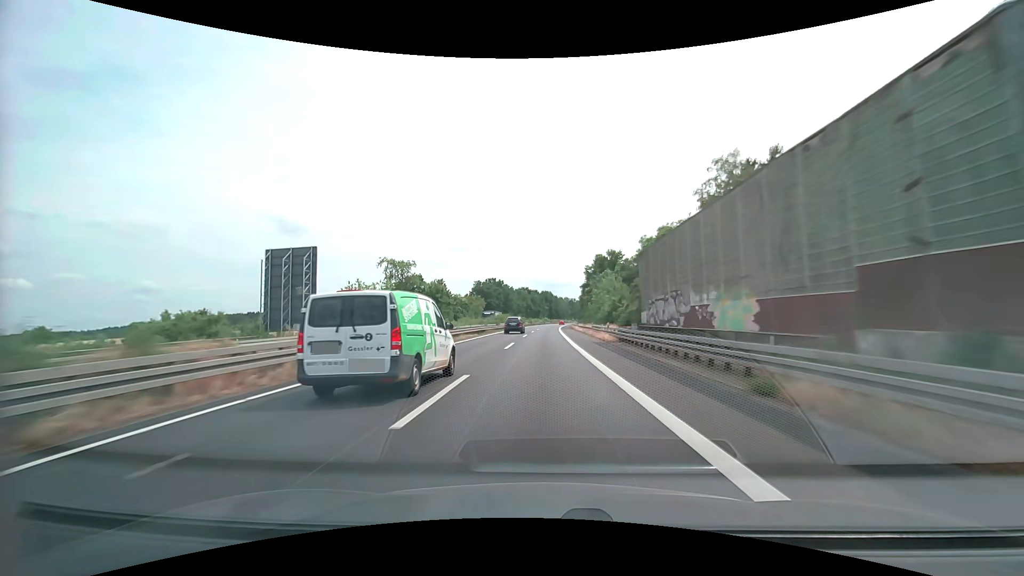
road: trunk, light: Day
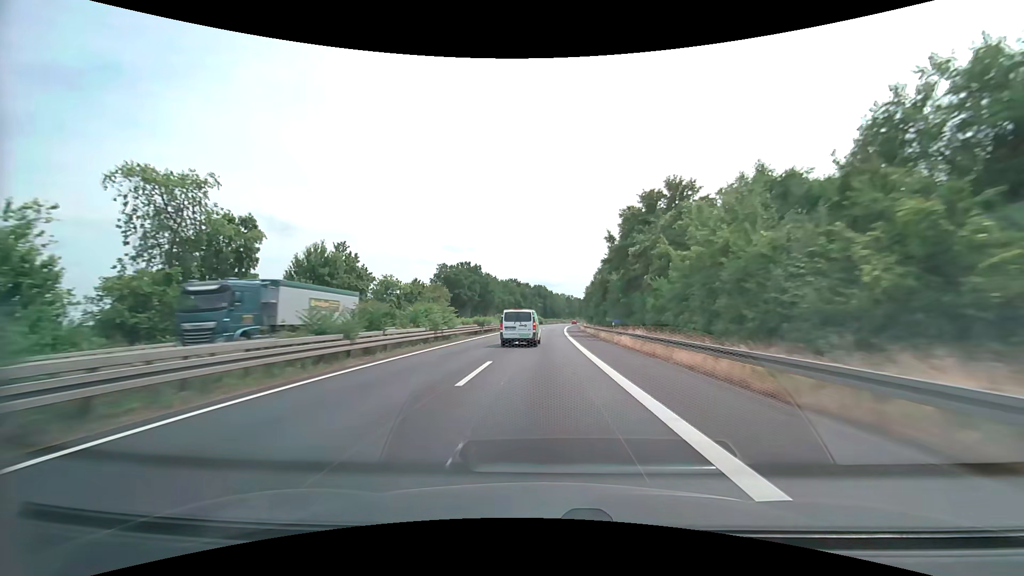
(+0.1, +49.8) m; +1°
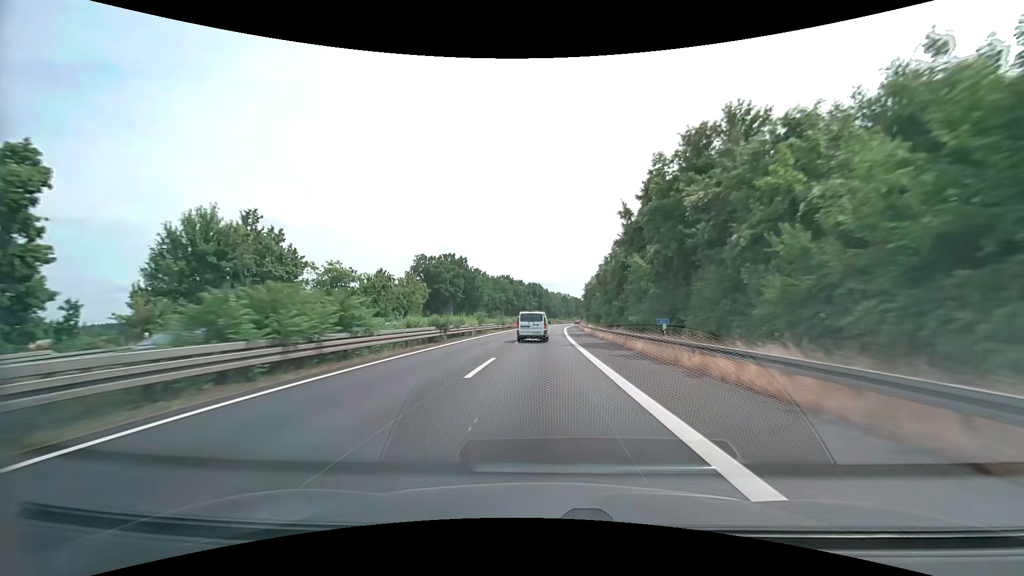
(+0.1, +16.6) m; +1°
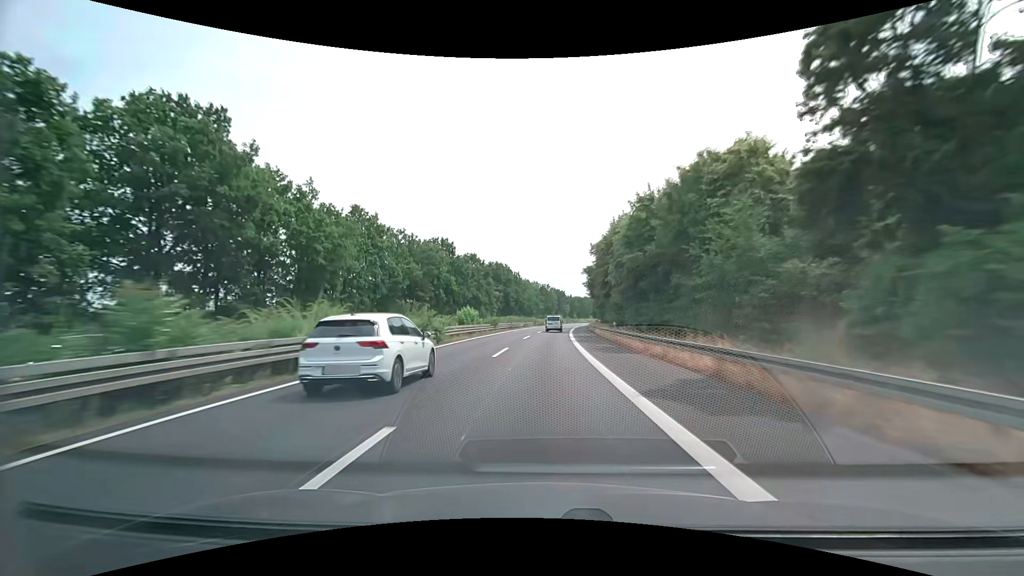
(+2.0, +83.0) m; +3°
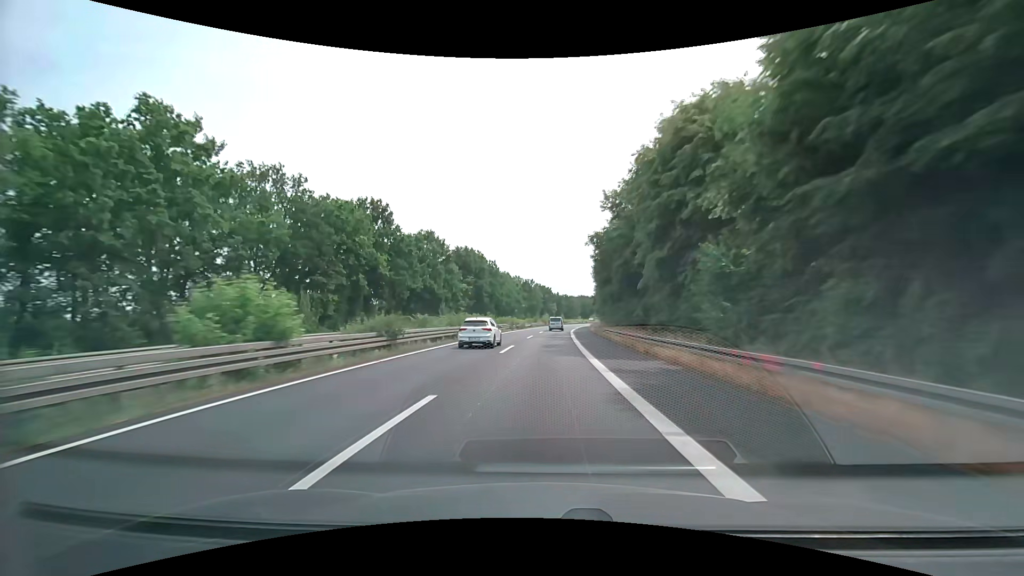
(+0.6, +33.3) m; +2°
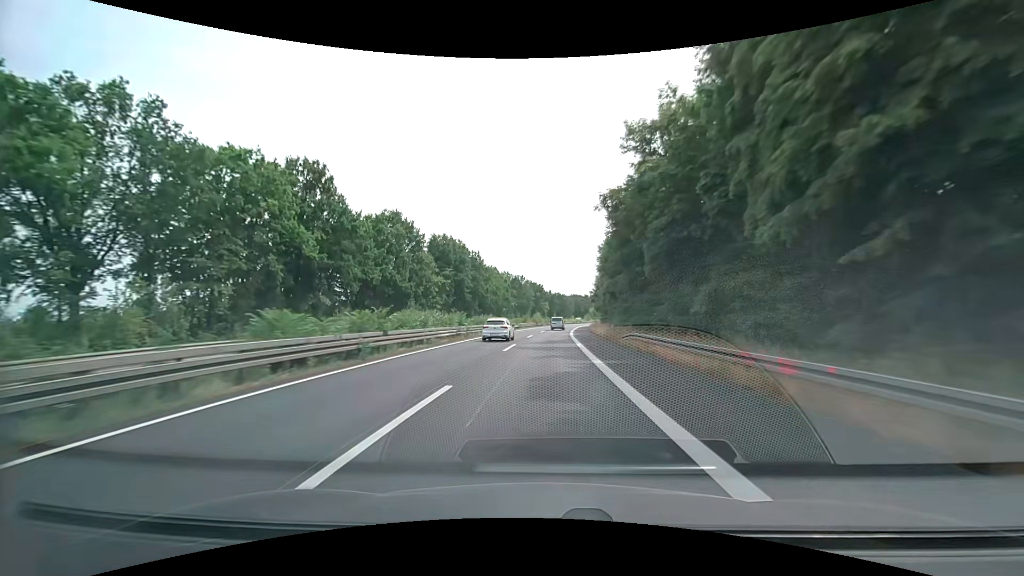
(+0.2, +16.6) m; +1°
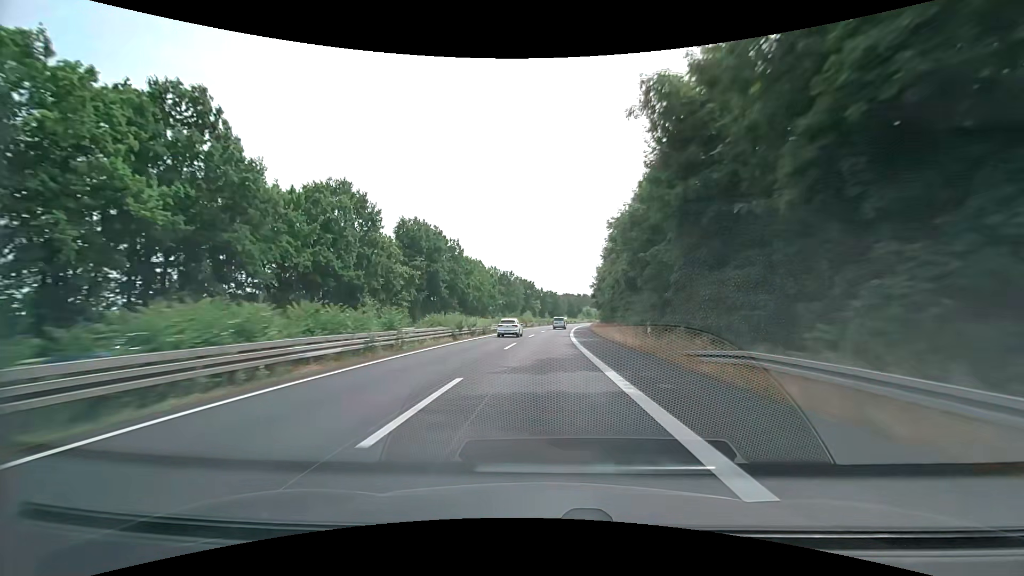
(+0.1, +16.6) m; +1°
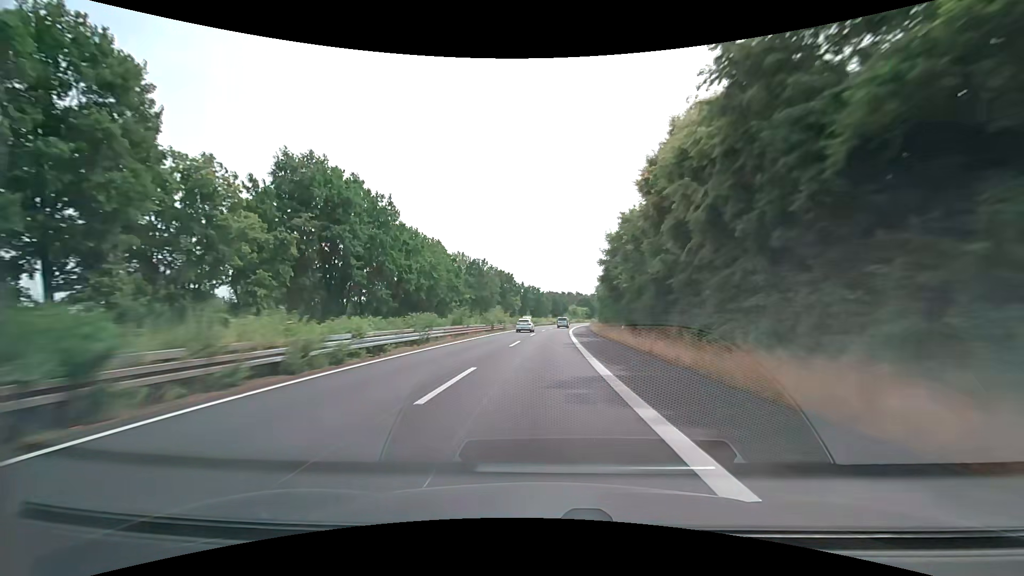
(+0.6, +33.3) m; +2°
(0, +10) (0, +20) (0, +30) (+1, +40) (+1, +50) (+2, +60) (+2, +70) (+3, +80) (+4, +90) (+5, +100) m
